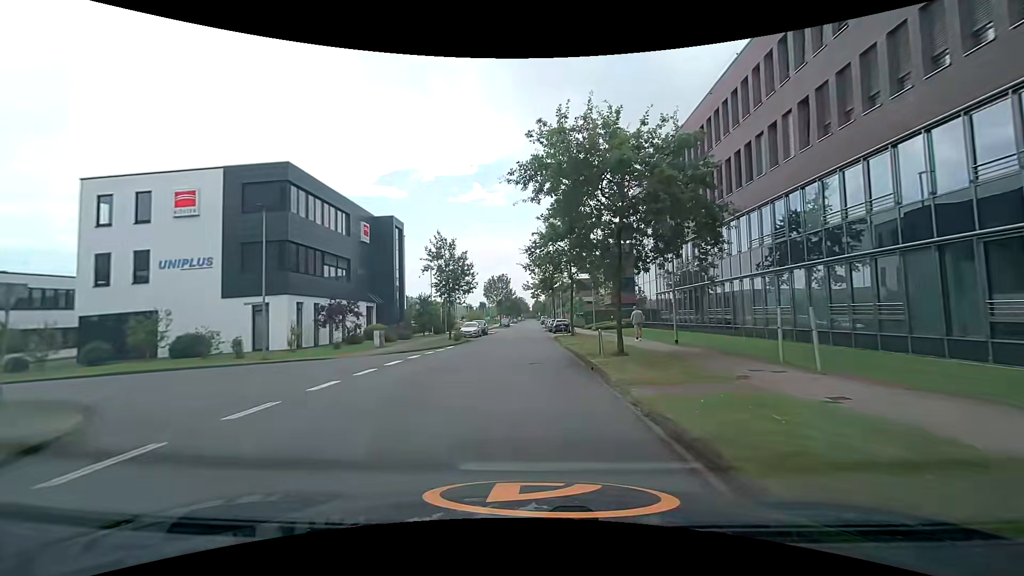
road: unclassified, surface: asphalt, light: Day
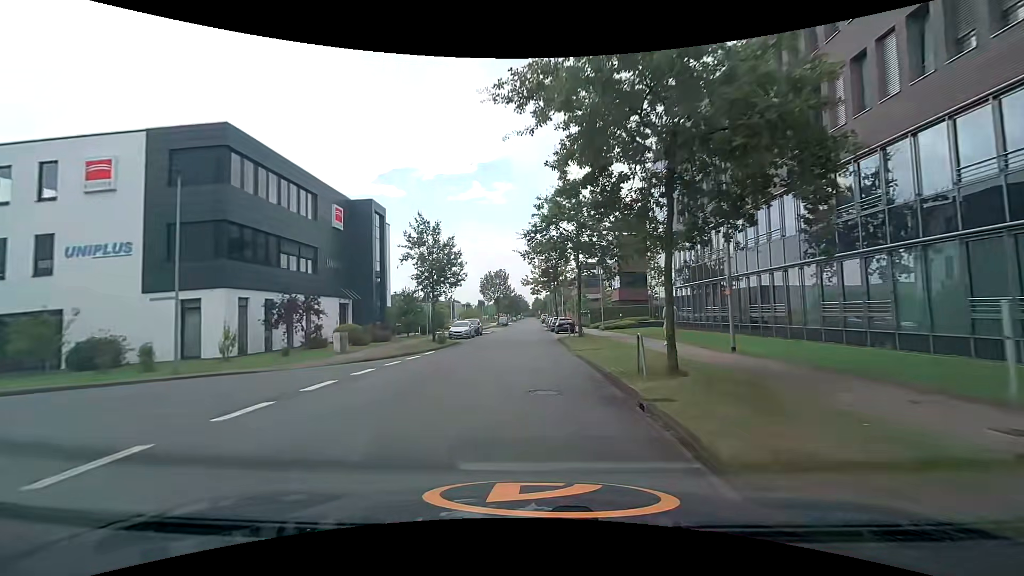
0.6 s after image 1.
(0.0, +6.2) m; 0°
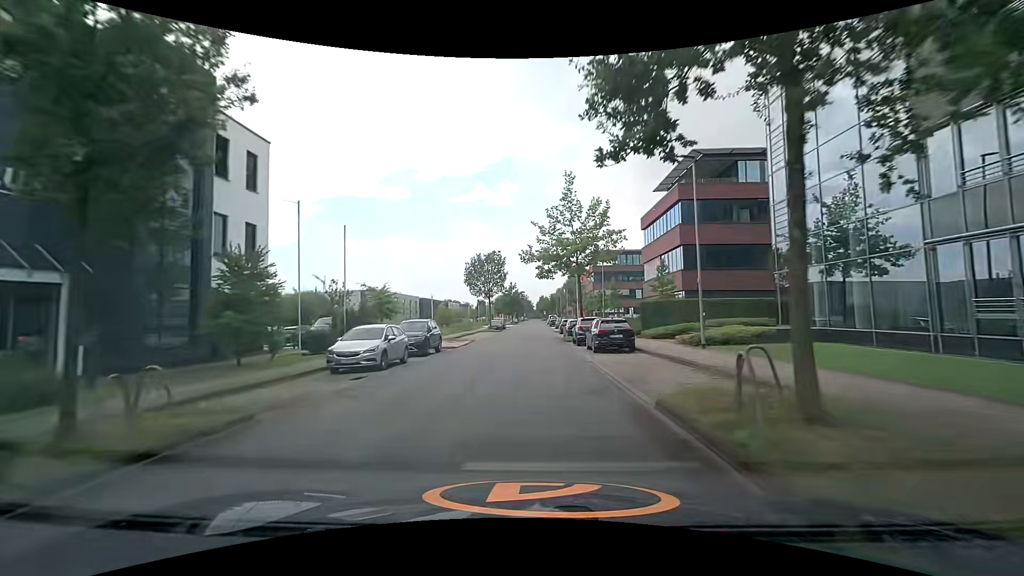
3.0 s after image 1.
(-0.3, +25.3) m; -1°
(0, +10) (0, +20) (0, +30) (+1, +40) (+1, +50) (+1, +60) (+1, +70) (+2, +80) (+2, +90) (+2, +100) m
